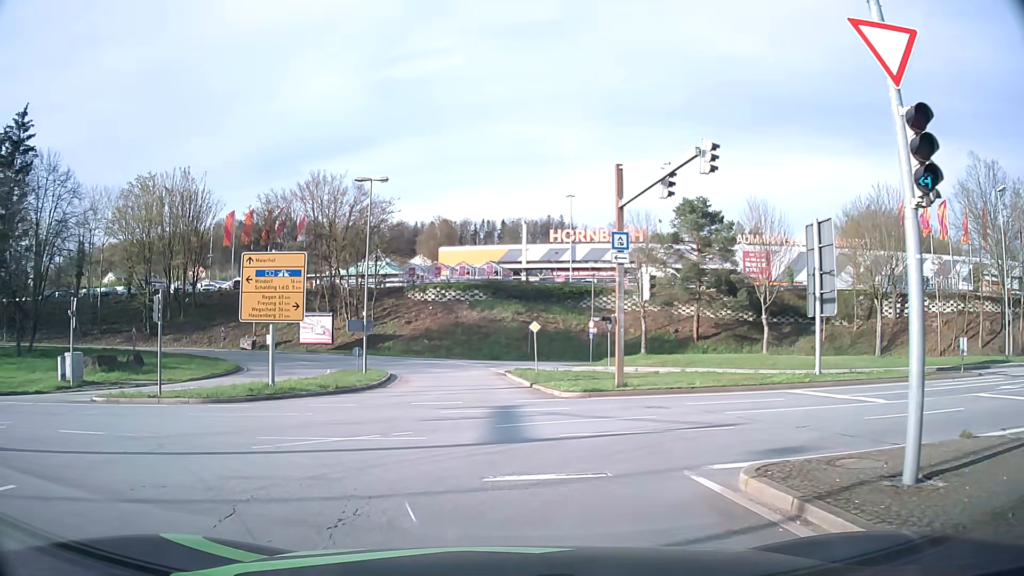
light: Day
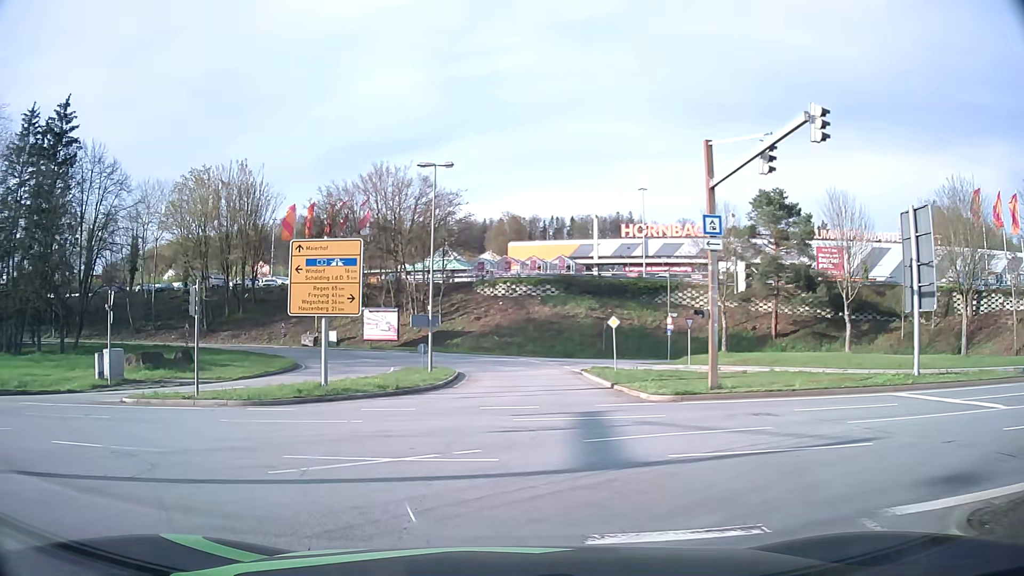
(-0.1, +2.5) m; -5°
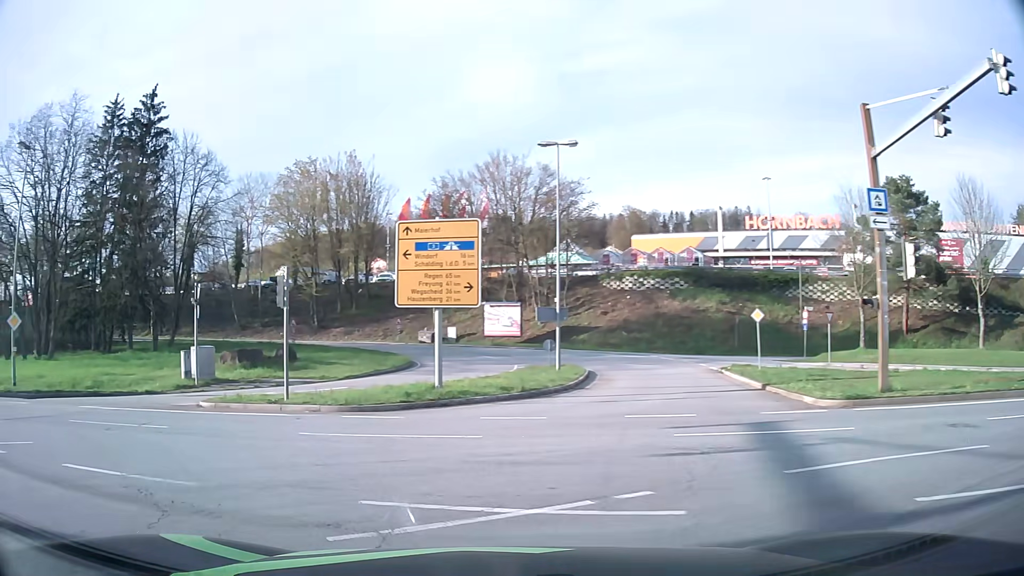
(-0.2, +3.0) m; -9°
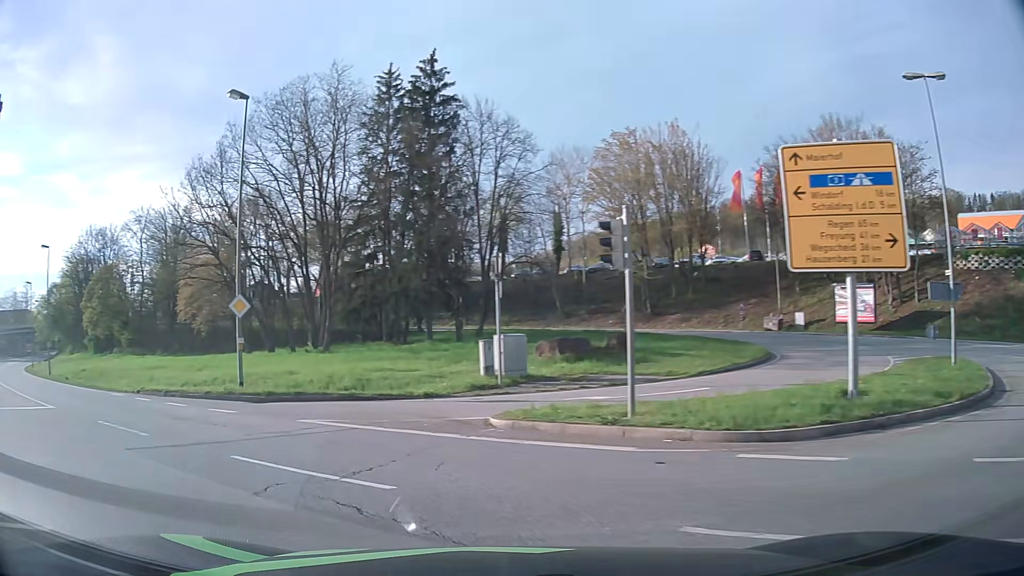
(-1.6, +6.7) m; -27°
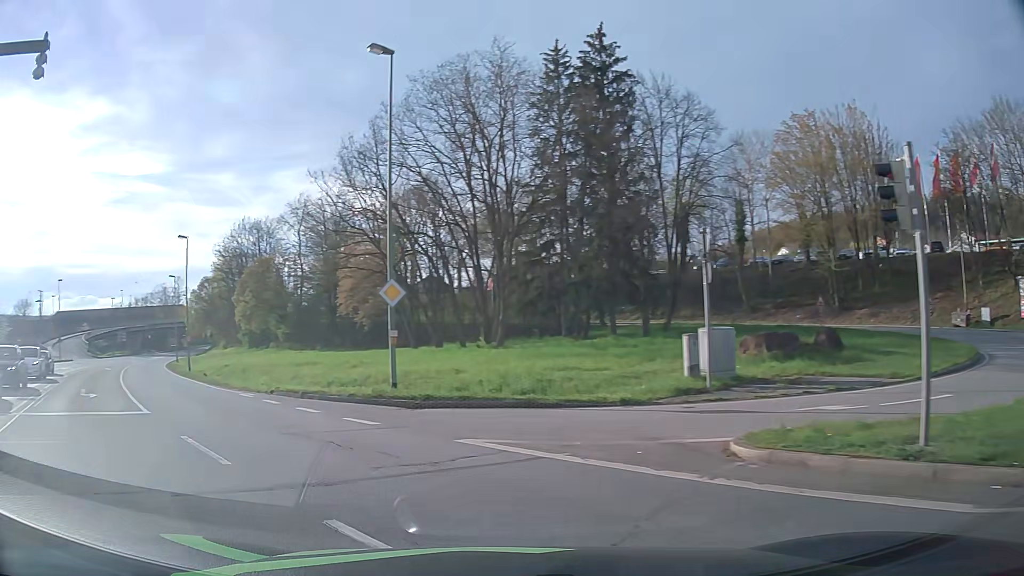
(-0.5, +3.7) m; -16°
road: primary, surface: asphalt
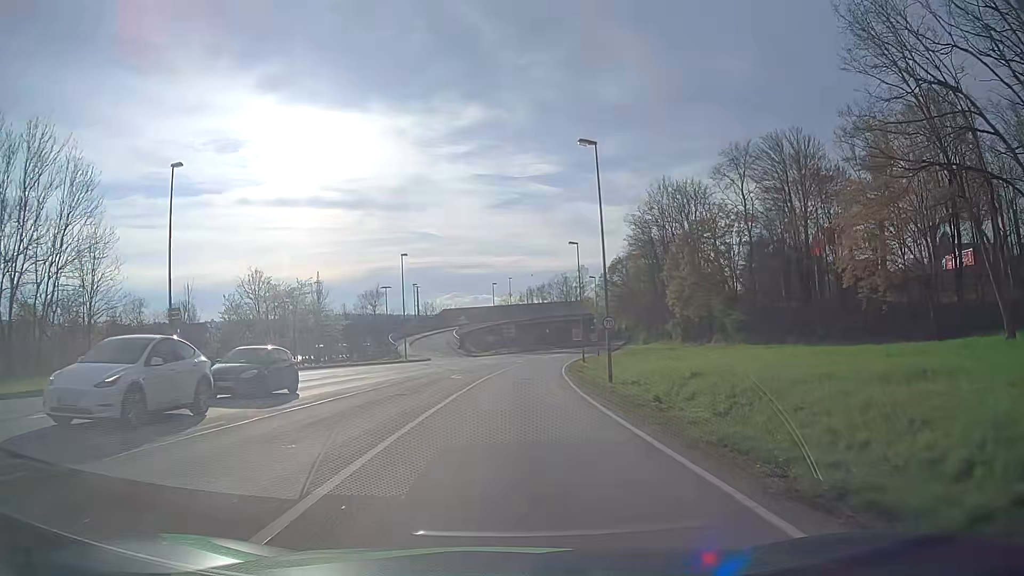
(-11.0, +21.6) m; -36°
